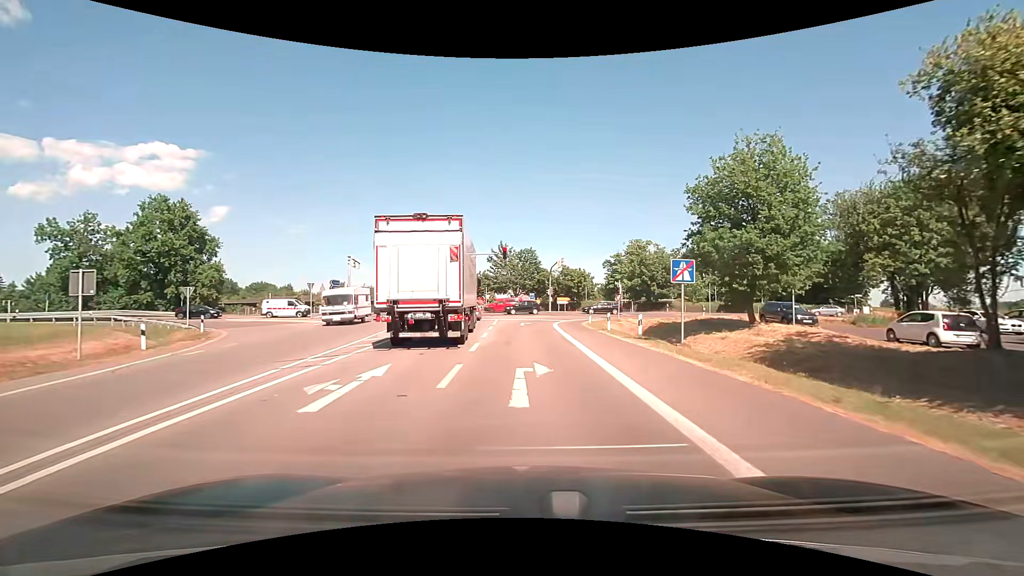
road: motorway_link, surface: asphalt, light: Day
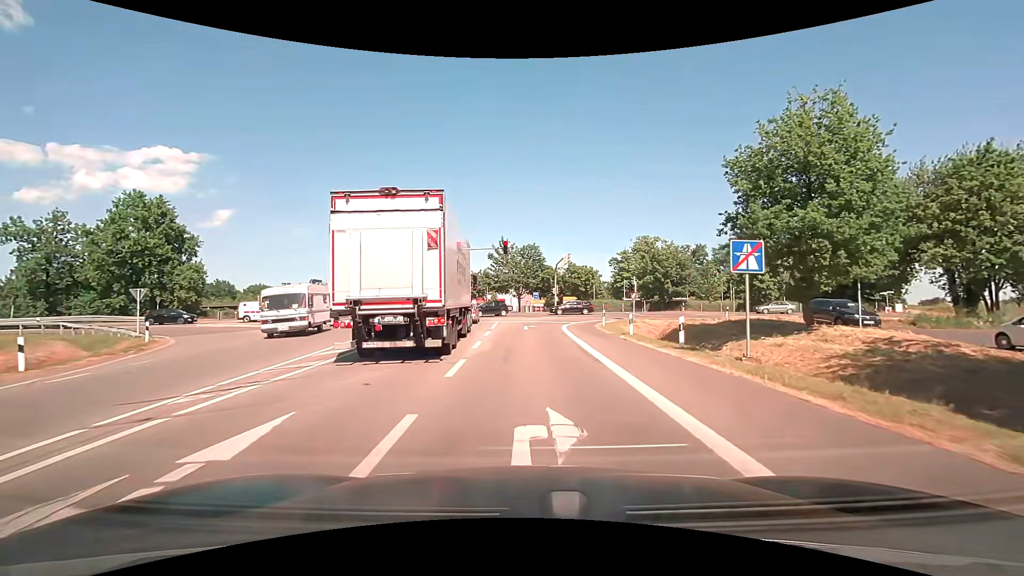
(0.0, +5.0) m; 0°
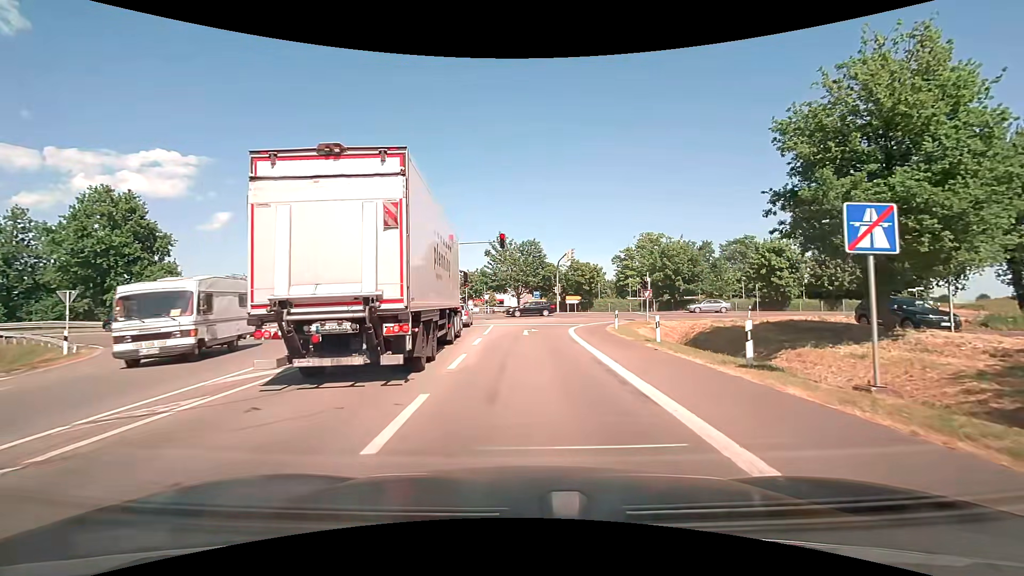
(0.0, +4.7) m; -1°
